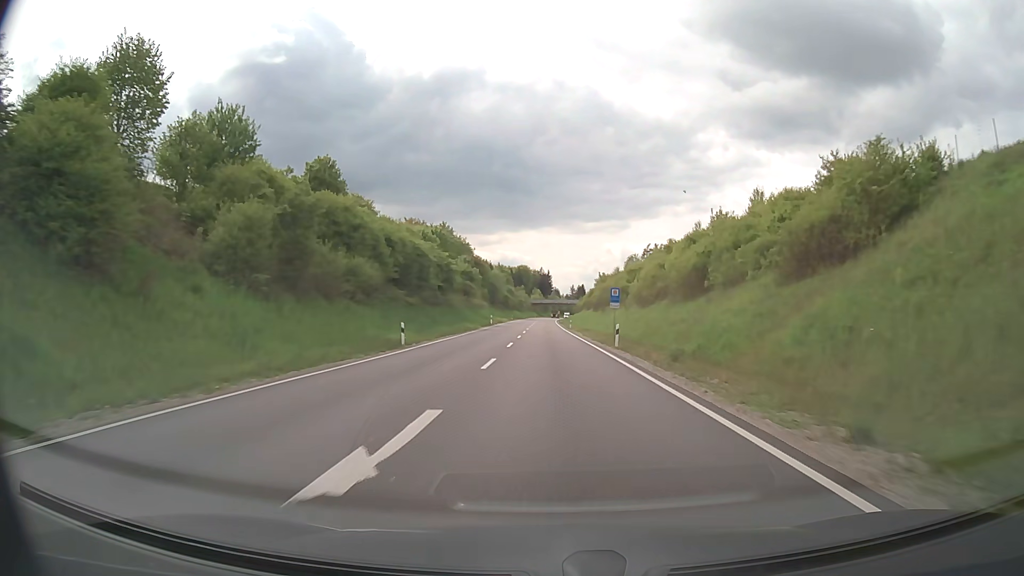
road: primary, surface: asphalt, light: Day
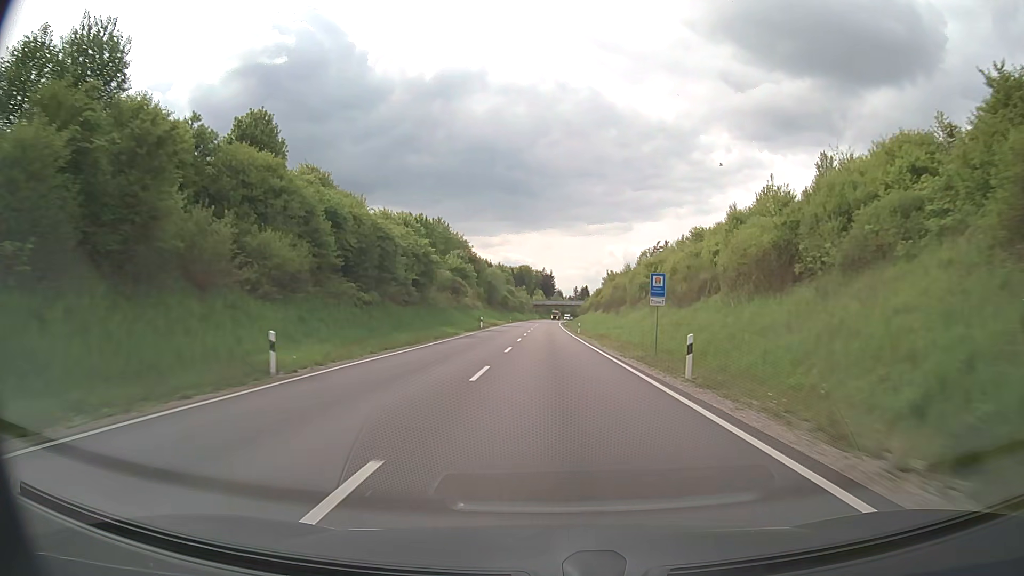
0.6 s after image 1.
(0.0, +14.9) m; 0°
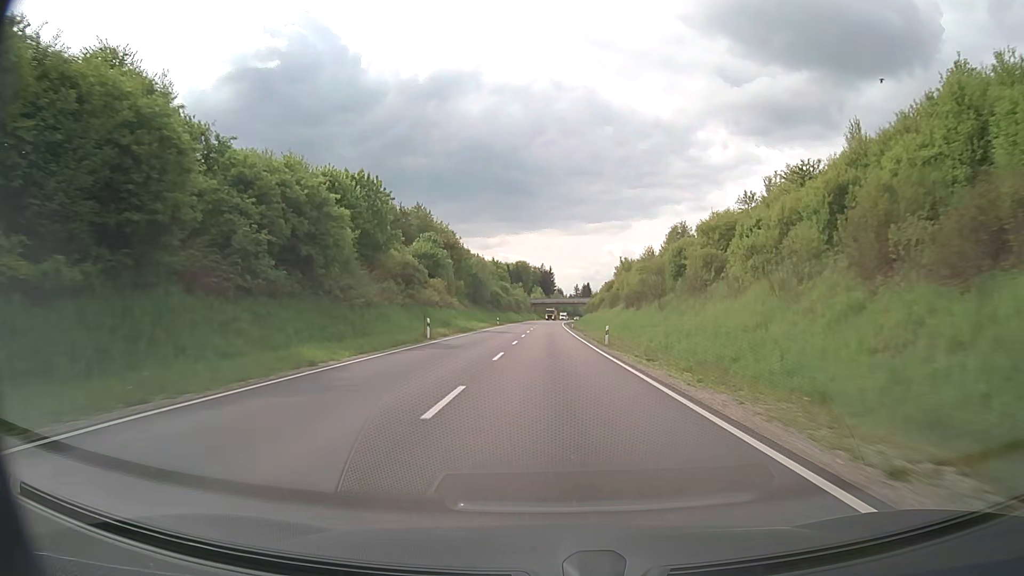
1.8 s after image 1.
(0.0, +29.7) m; 0°
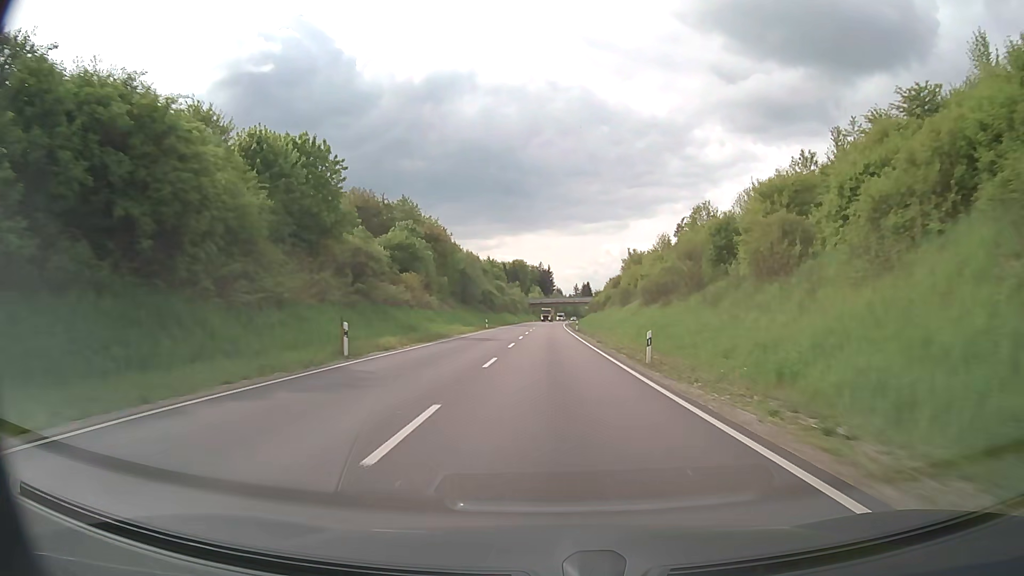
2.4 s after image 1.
(0.0, +14.8) m; 0°
